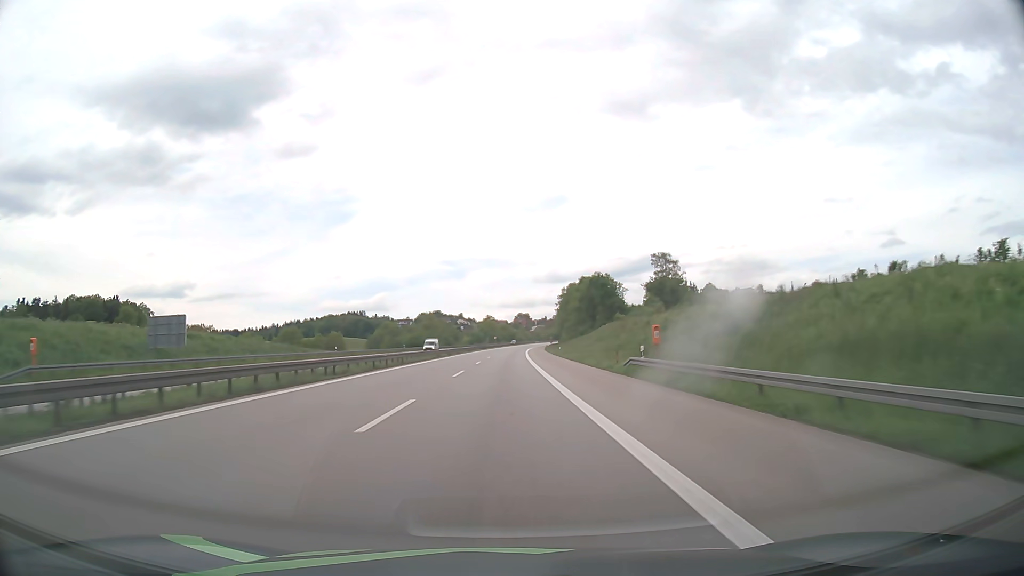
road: motorway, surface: asphalt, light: Day
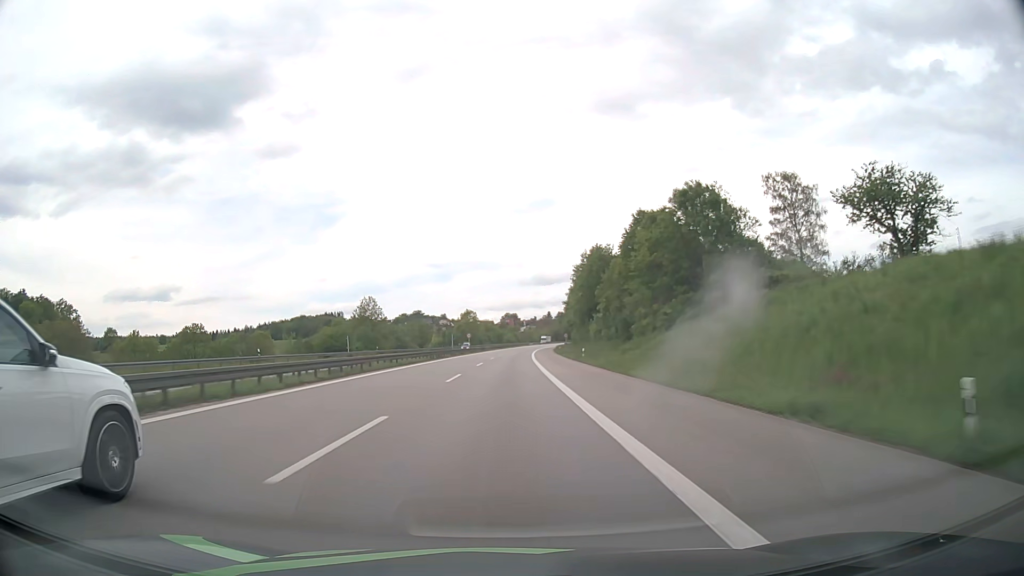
(+0.6, +76.0) m; +1°
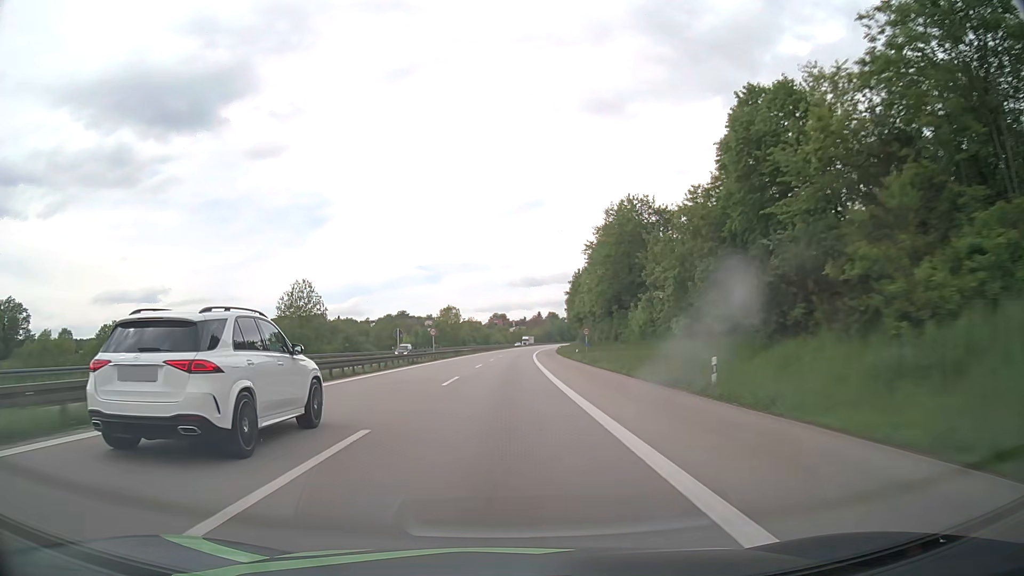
(+0.2, +38.0) m; +1°
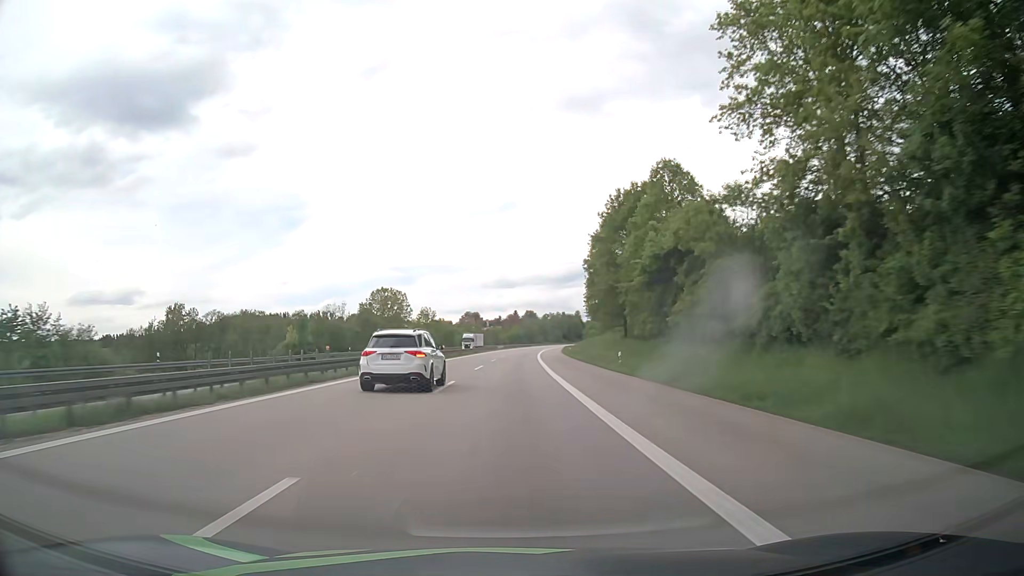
(+1.4, +76.0) m; +2°
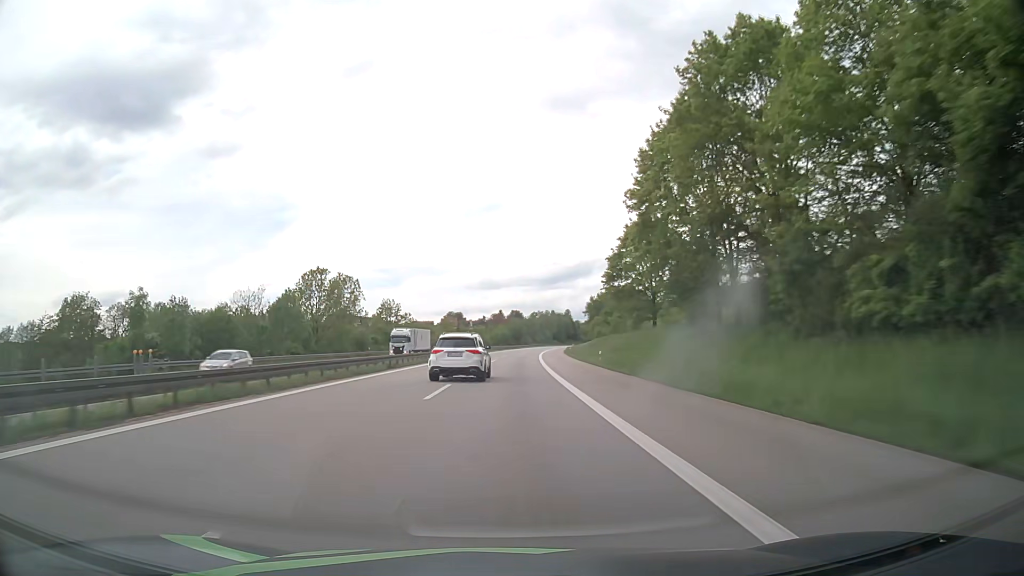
(+0.7, +38.0) m; +2°
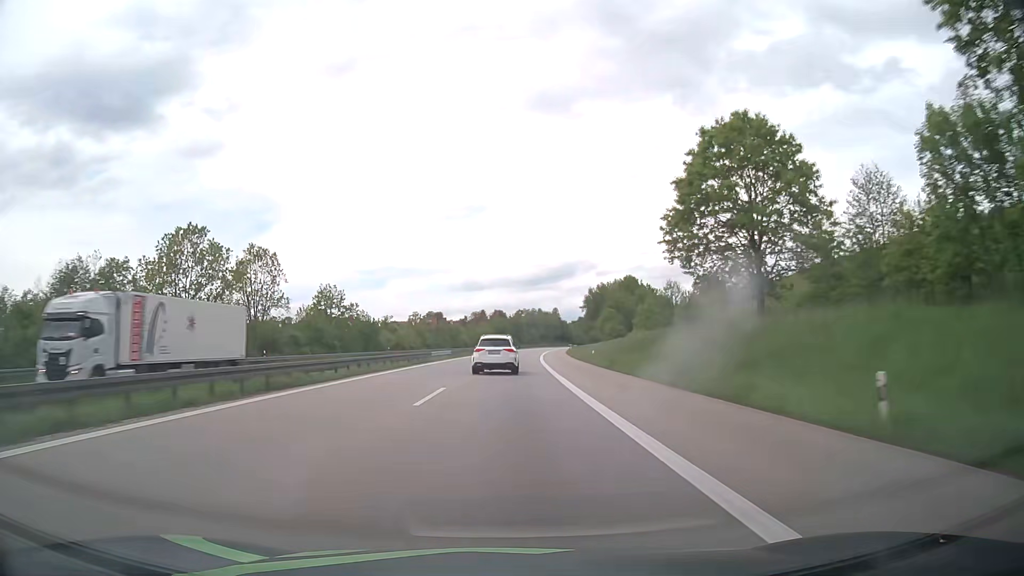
(+0.3, +38.0) m; +1°
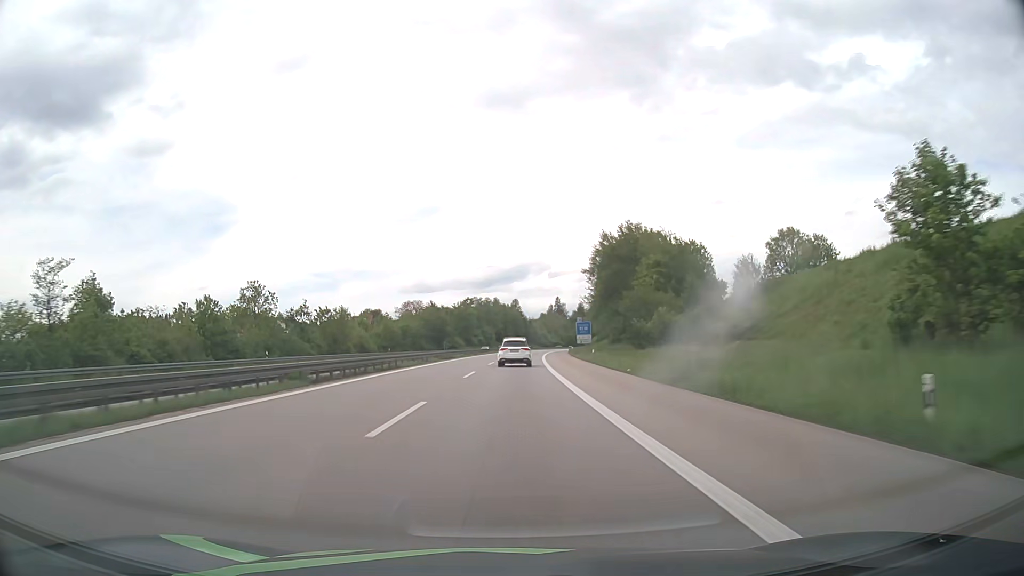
(+3.1, +94.9) m; +4°
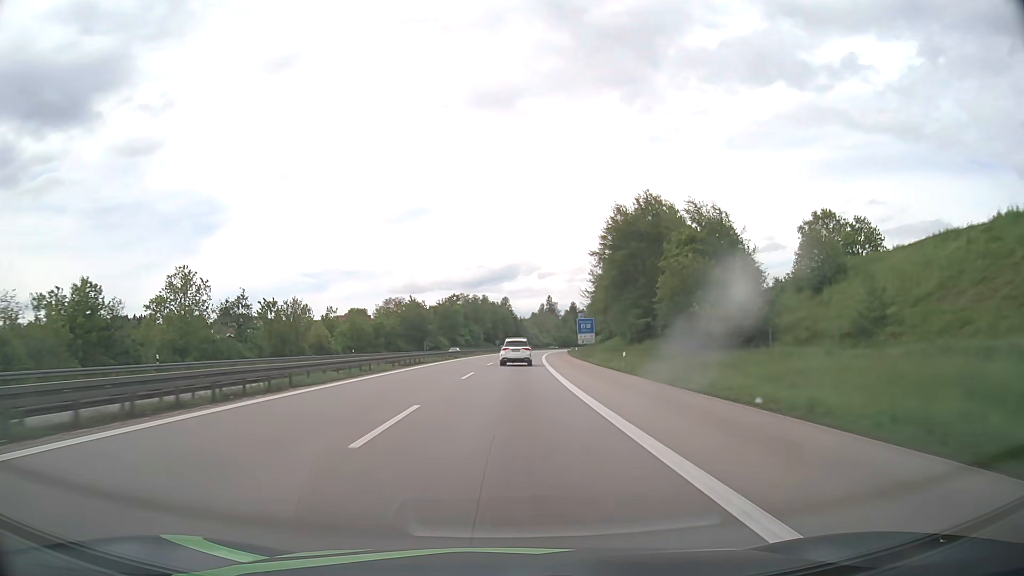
(+0.1, +19.0) m; +1°
(0, +10) (0, +20) (0, +30) (+1, +40) (+1, +50) (+2, +60) (+2, +70) (+3, +80) (+3, +90) (+4, +100) m
